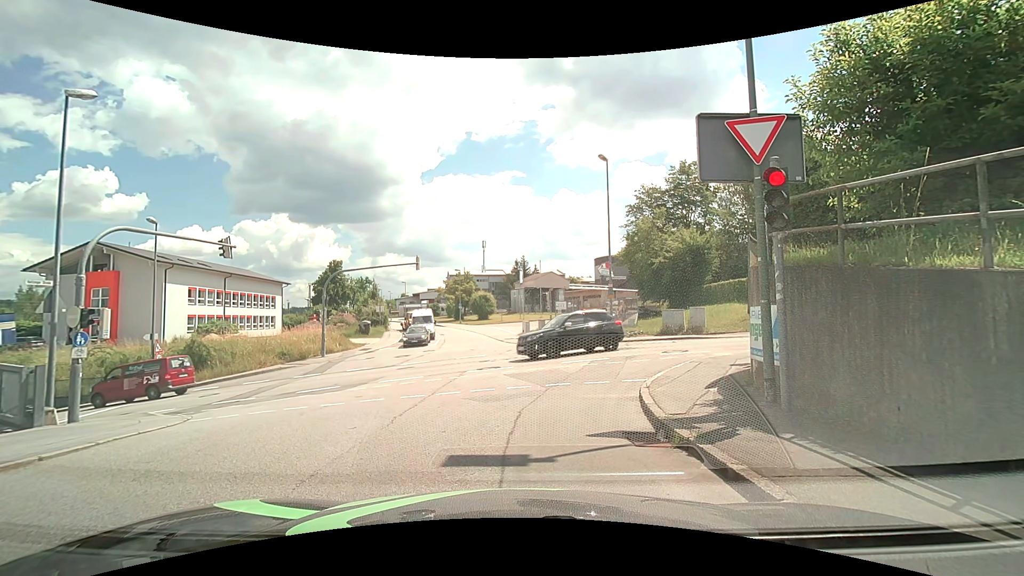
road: residential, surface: asphalt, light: Day
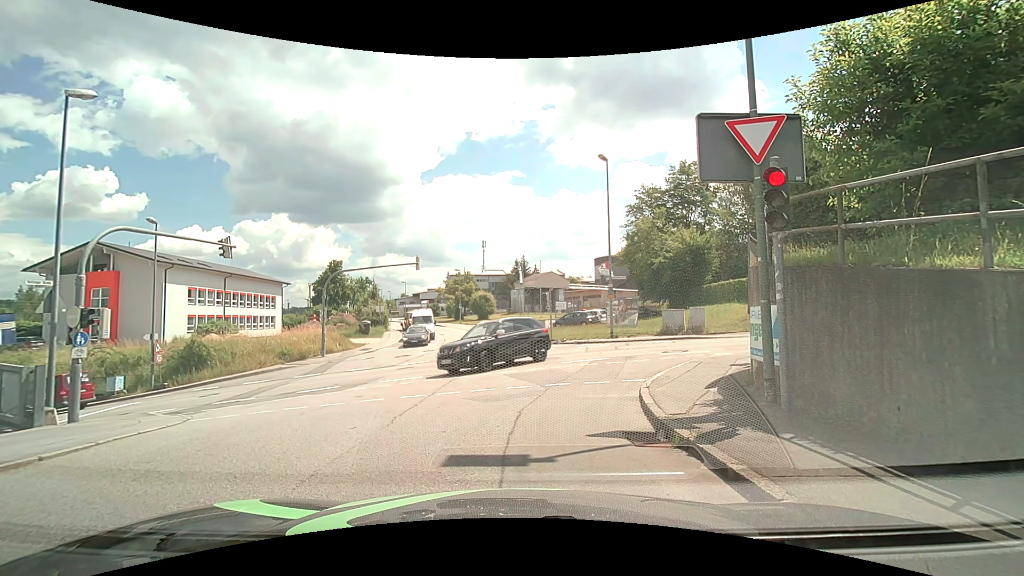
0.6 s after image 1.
(0.0, 0.0) m; 0°
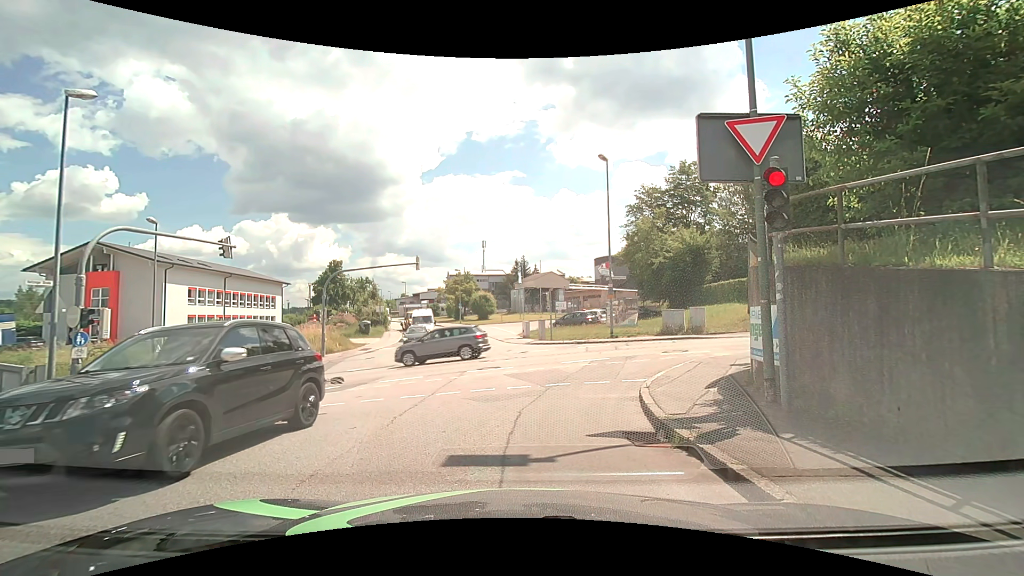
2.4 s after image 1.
(0.0, 0.0) m; 0°
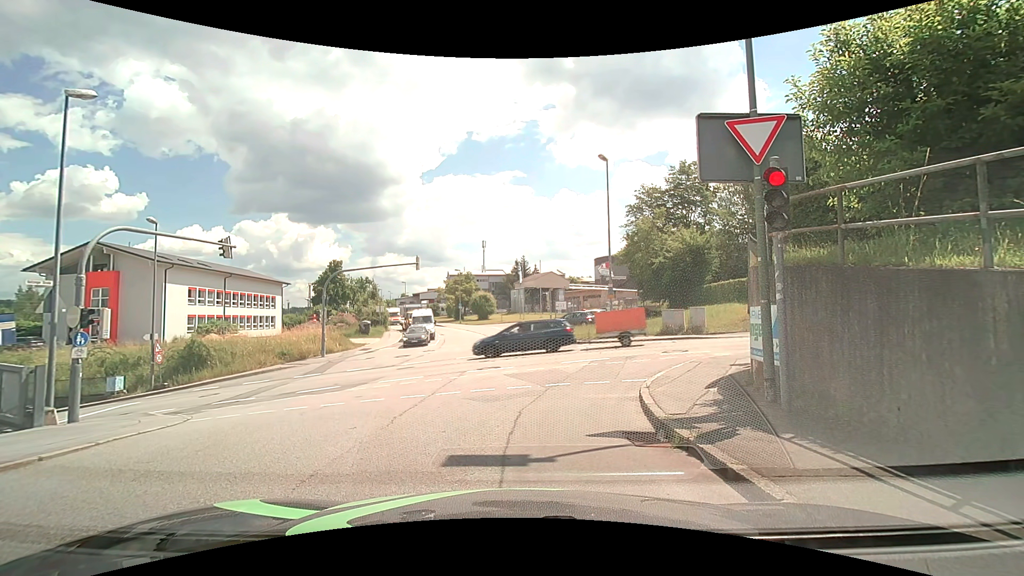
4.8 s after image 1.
(0.0, 0.0) m; 0°
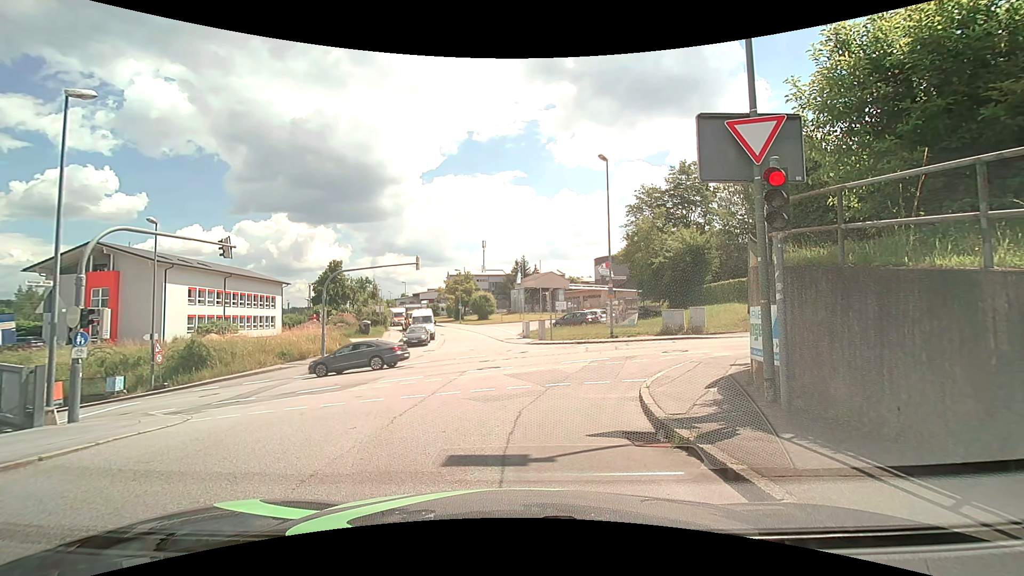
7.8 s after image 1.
(0.0, 0.0) m; 0°
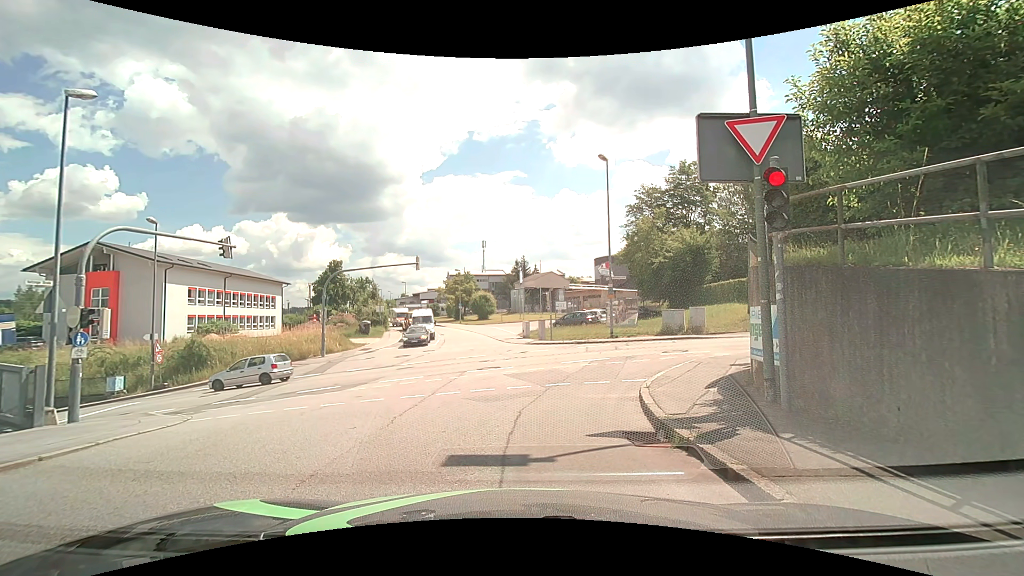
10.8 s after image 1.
(0.0, 0.0) m; 0°
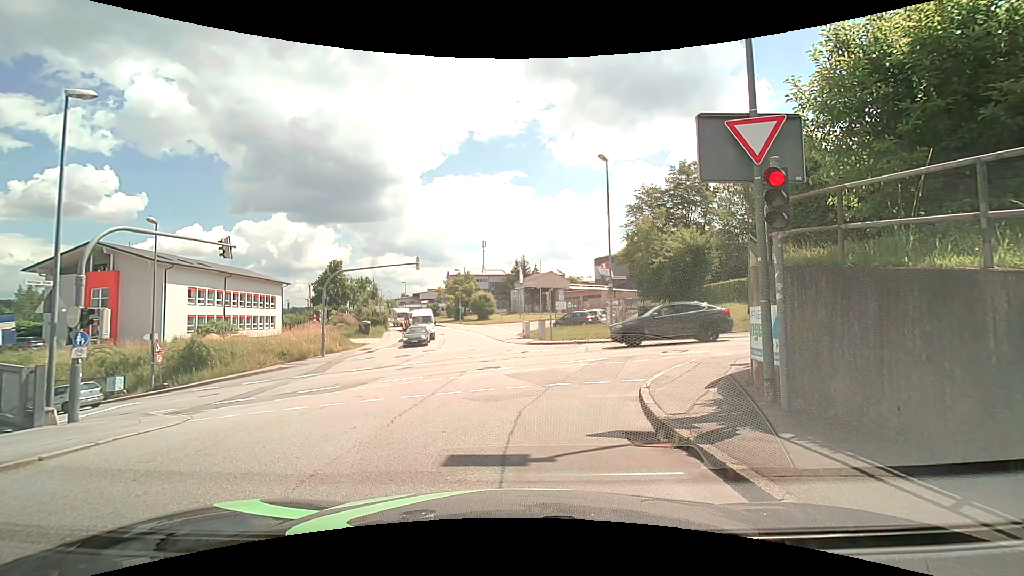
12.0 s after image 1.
(0.0, 0.0) m; 0°
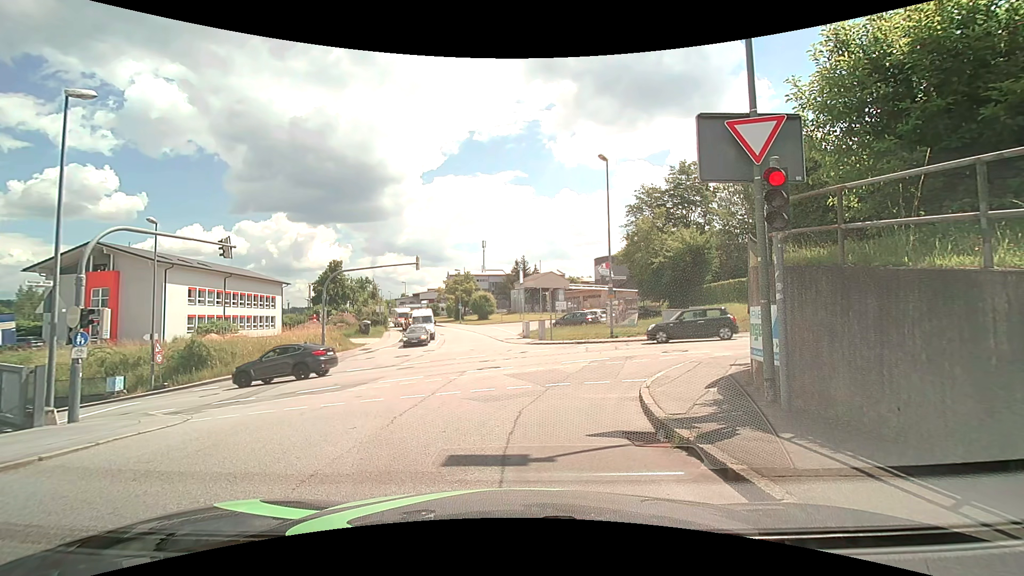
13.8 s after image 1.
(0.0, 0.0) m; 0°
